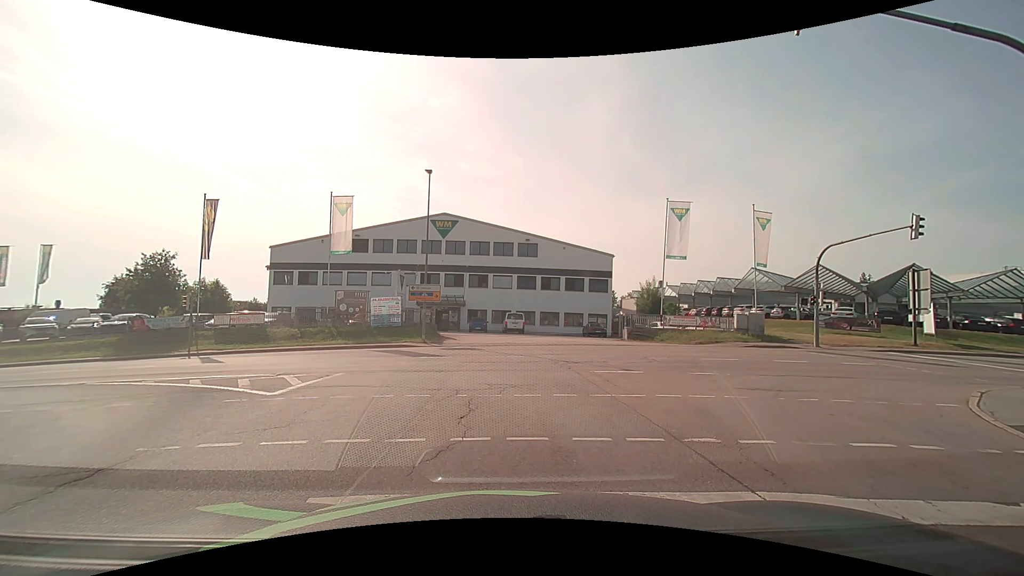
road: secondary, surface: asphalt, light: Day
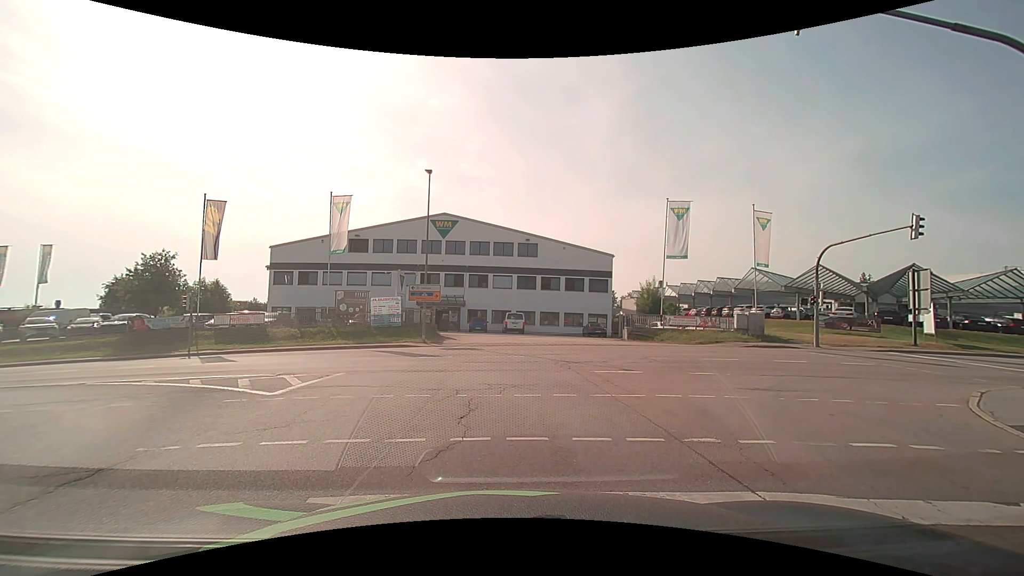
(0.0, 0.0) m; 0°
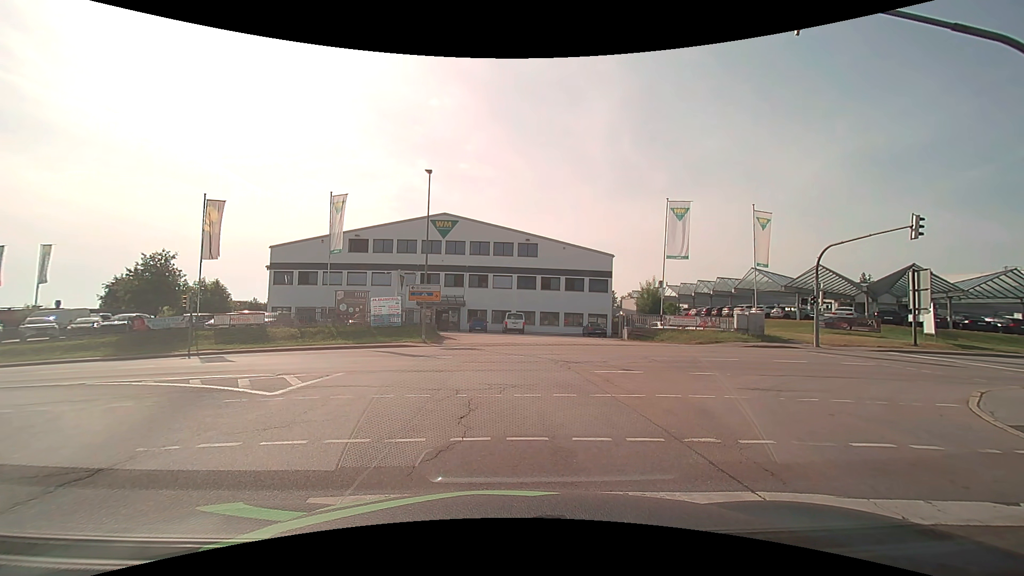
(0.0, 0.0) m; 0°
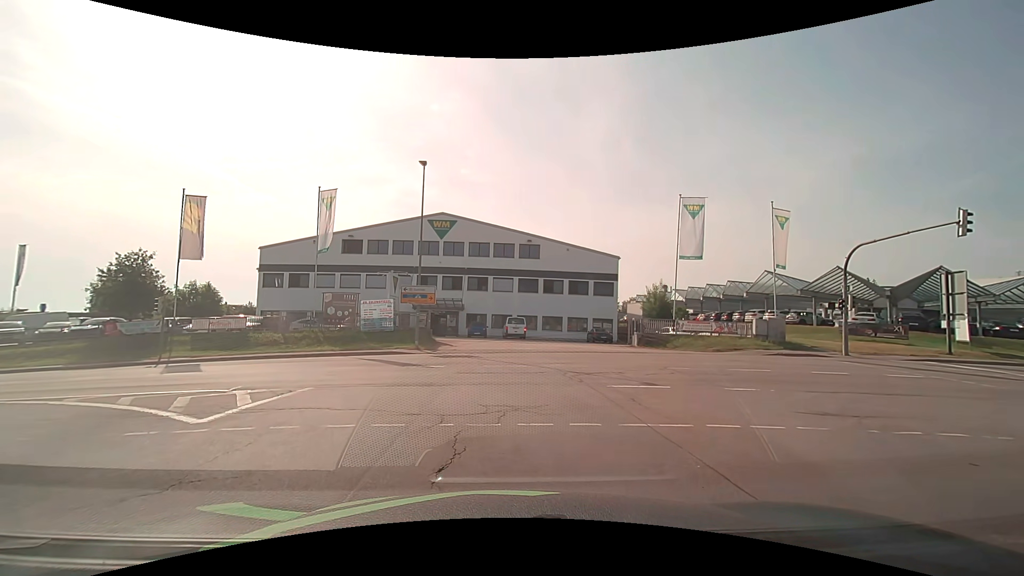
(0.0, +2.7) m; -1°
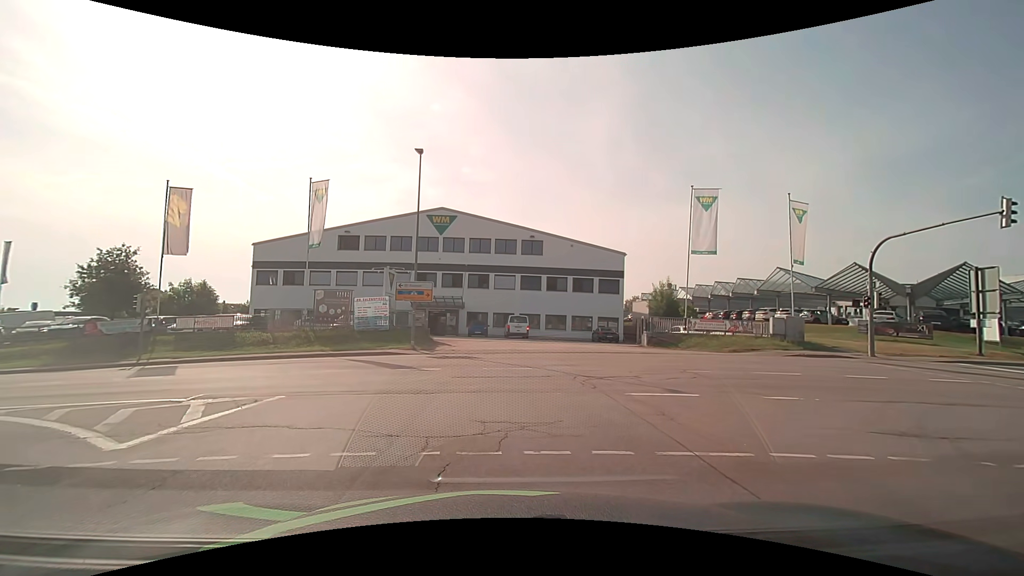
(0.0, +1.8) m; 0°
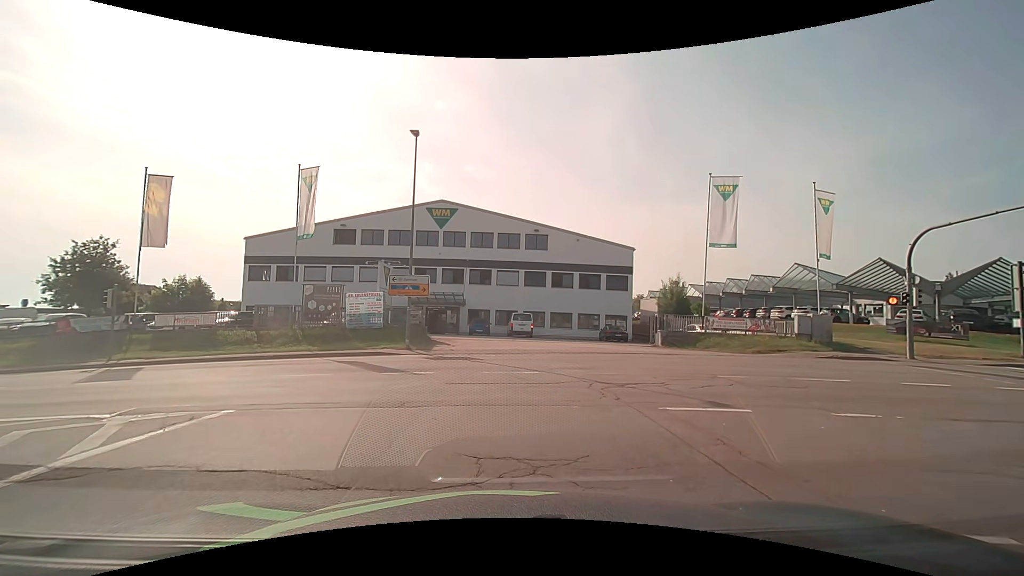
(0.0, +2.3) m; 0°
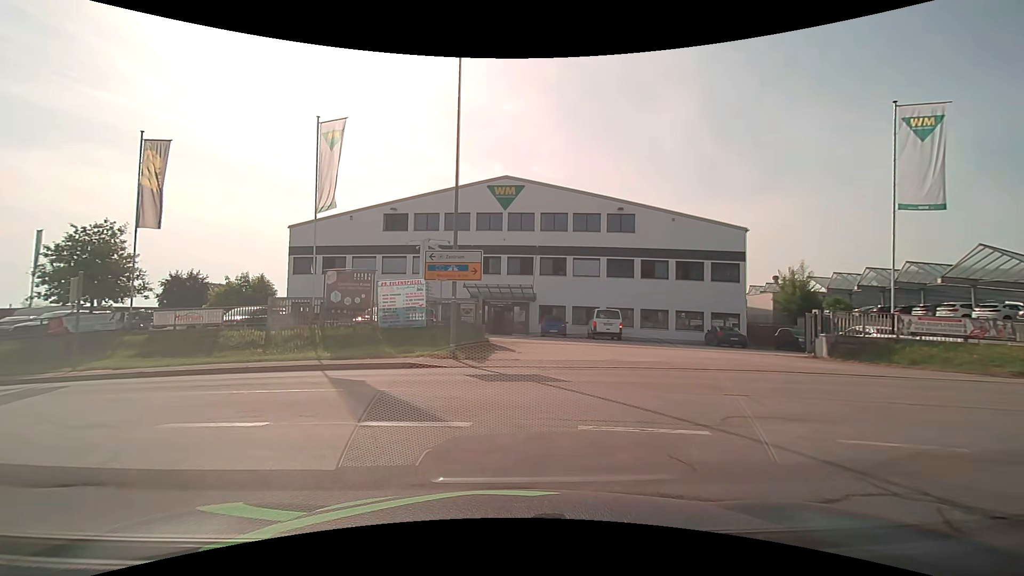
(-0.3, +7.9) m; -8°
